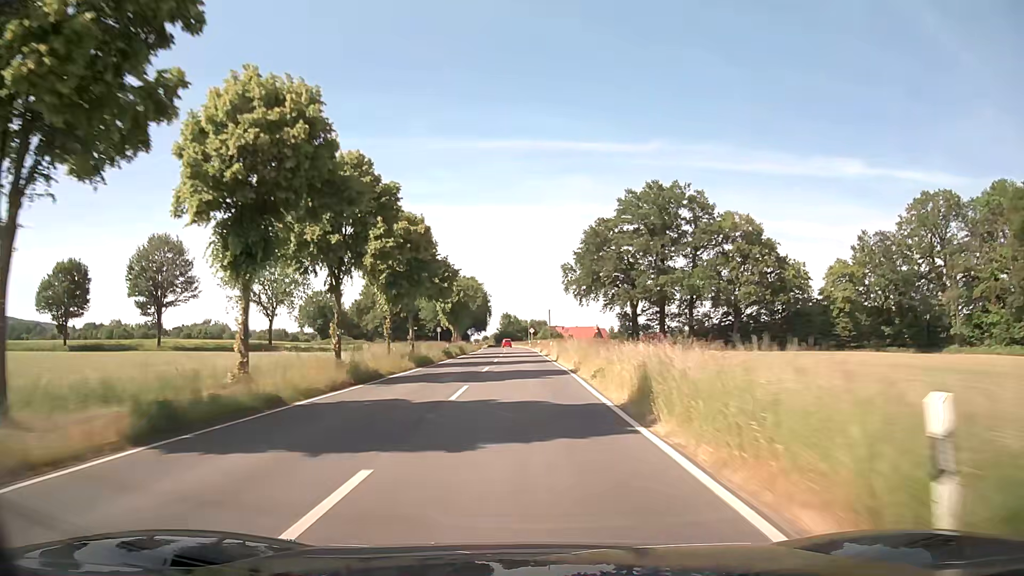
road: secondary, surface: asphalt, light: Day
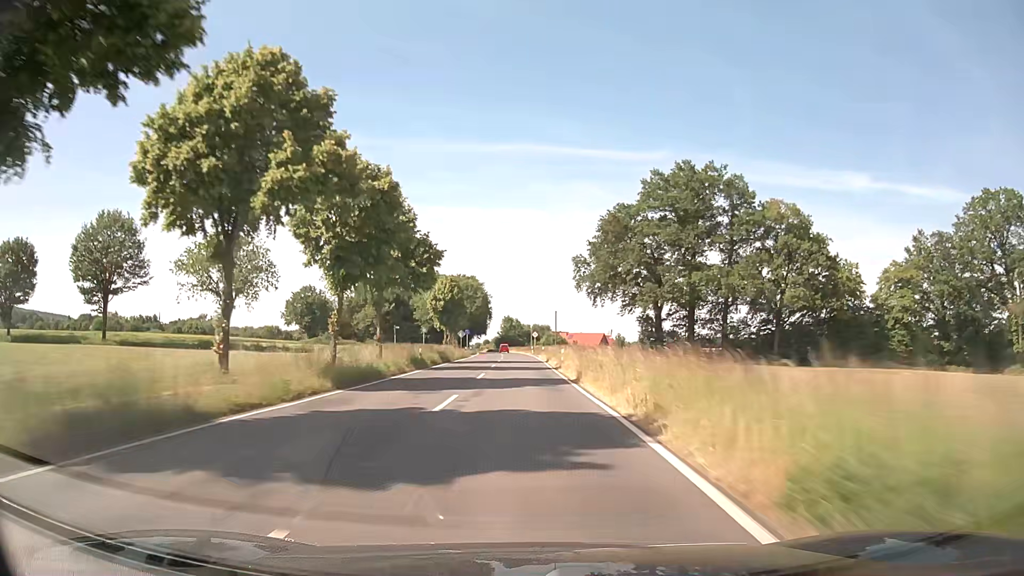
(-0.1, +14.8) m; 0°
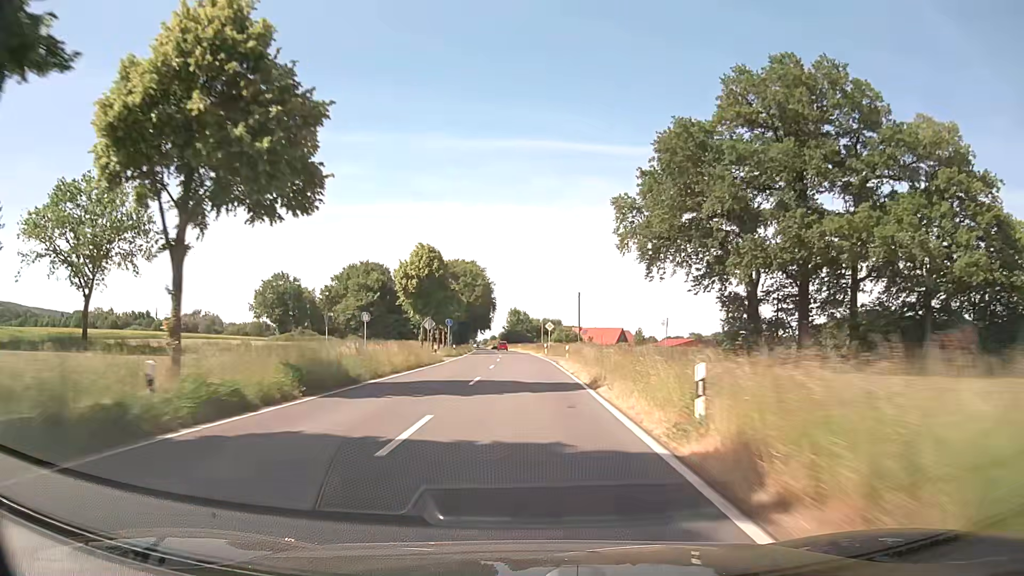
(-0.1, +30.1) m; -1°
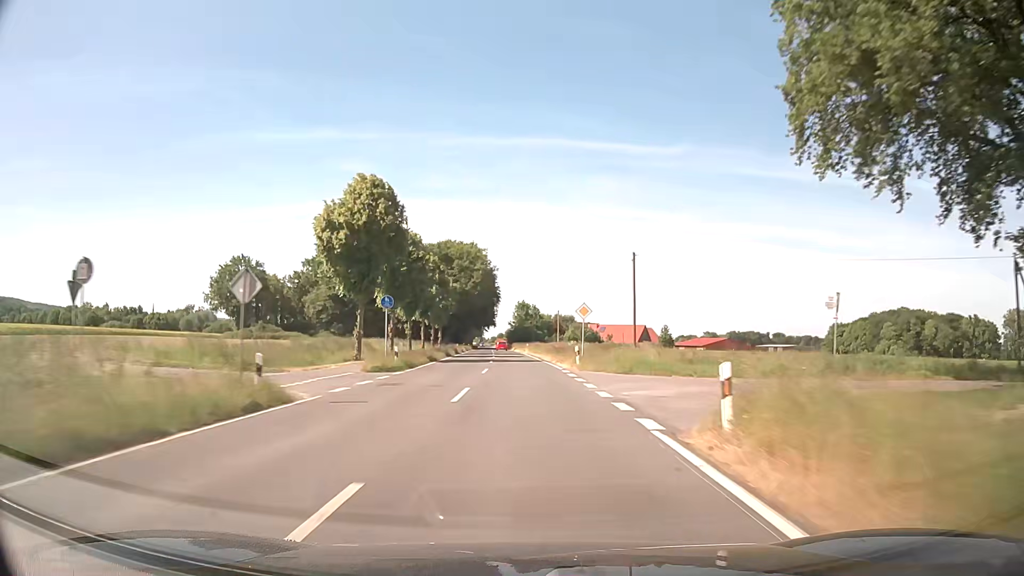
(-0.2, +30.6) m; -1°
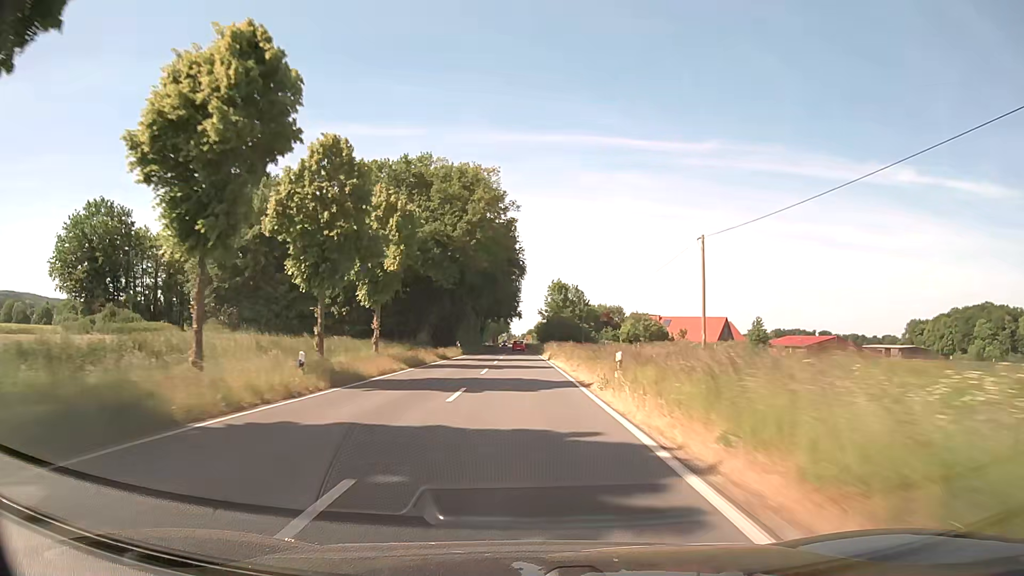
(-1.4, +62.0) m; -2°
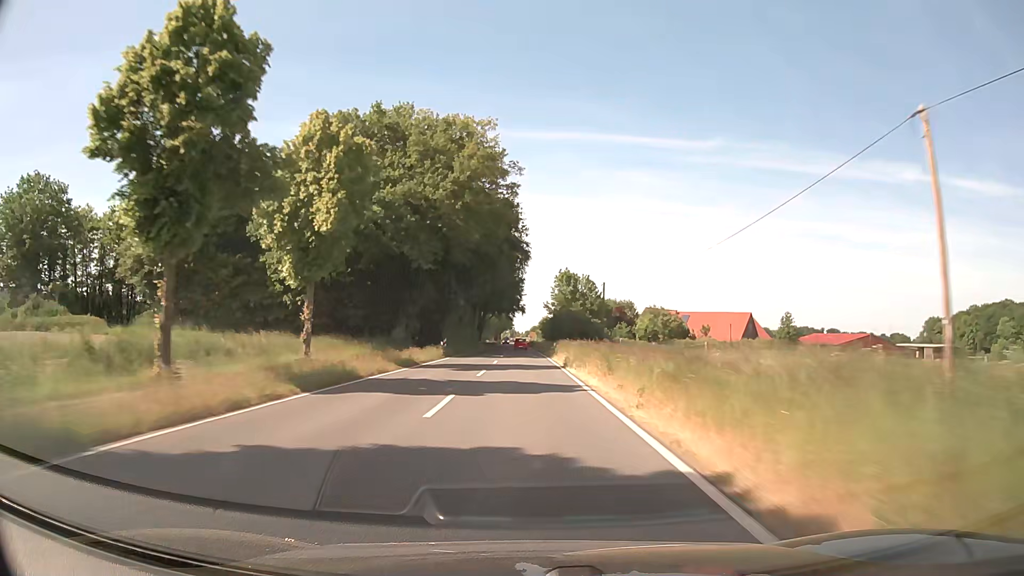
(-0.1, +15.6) m; -1°
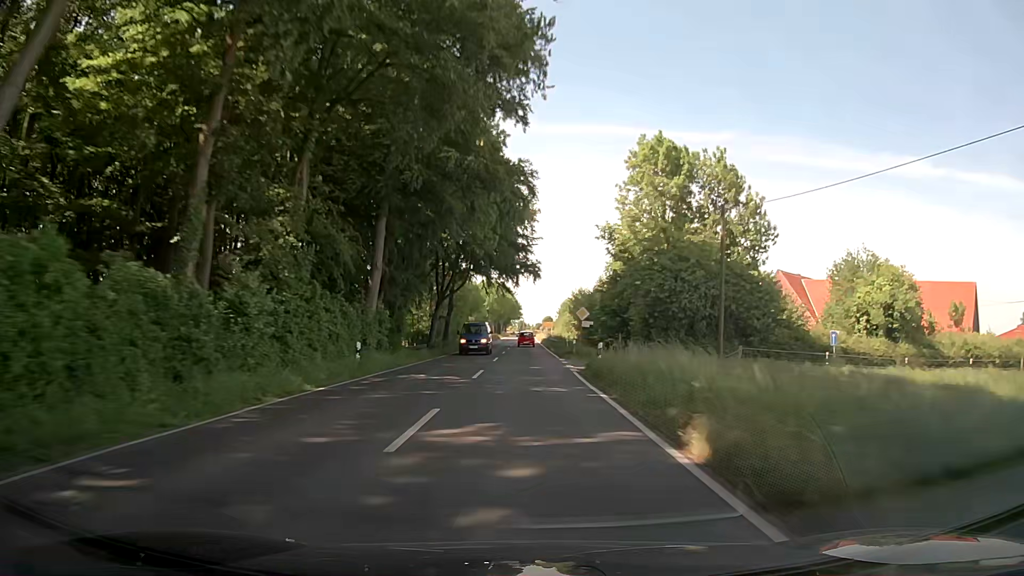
(-0.4, +77.8) m; -1°
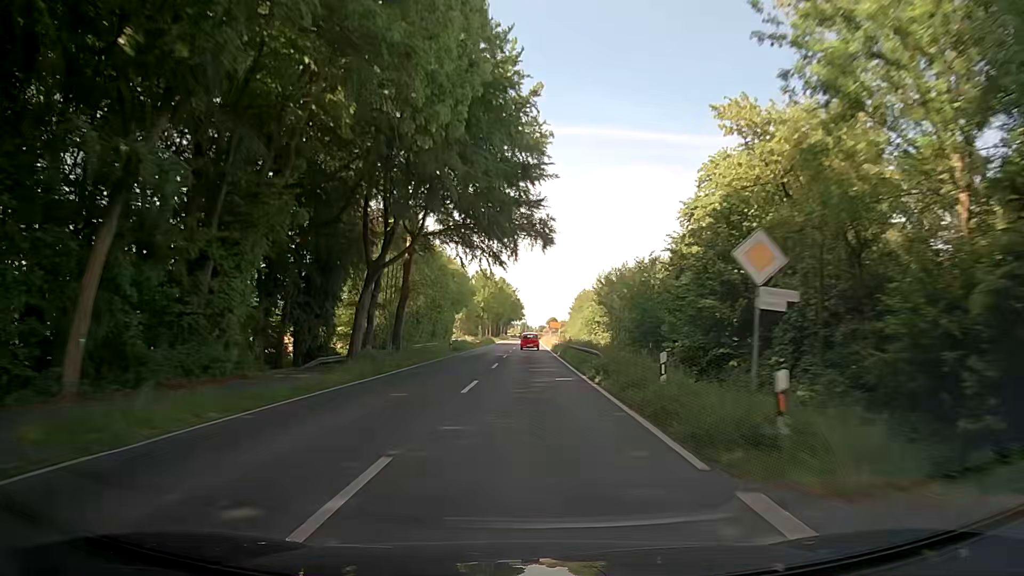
(0.0, +29.0) m; 0°
